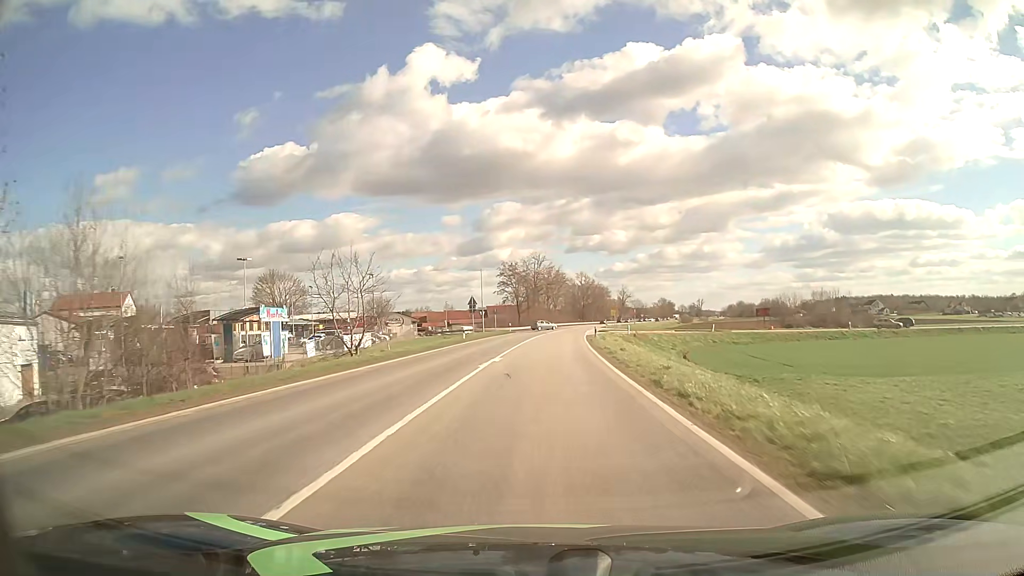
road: primary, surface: asphalt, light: Day
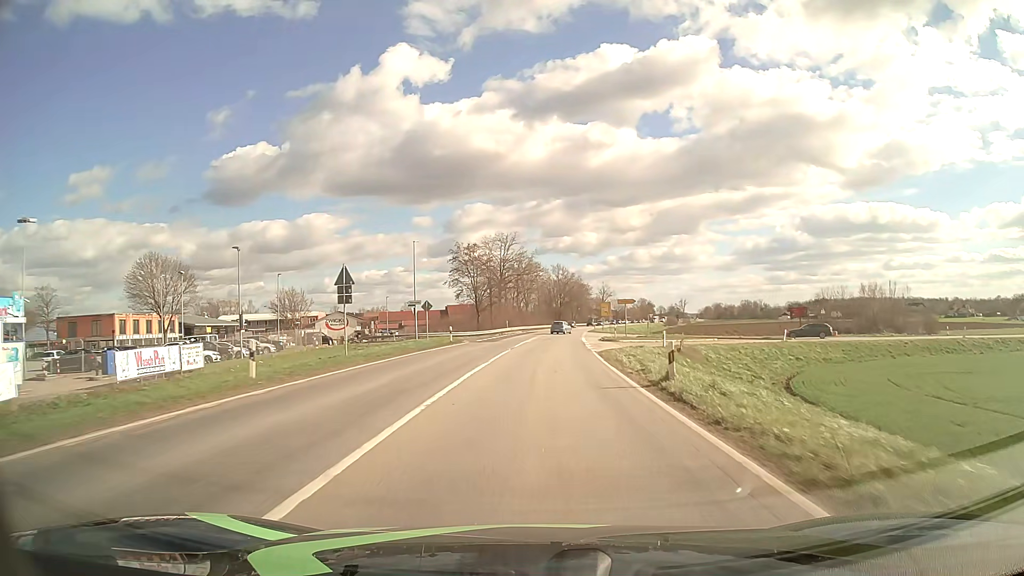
(+0.8, +32.3) m; +3°
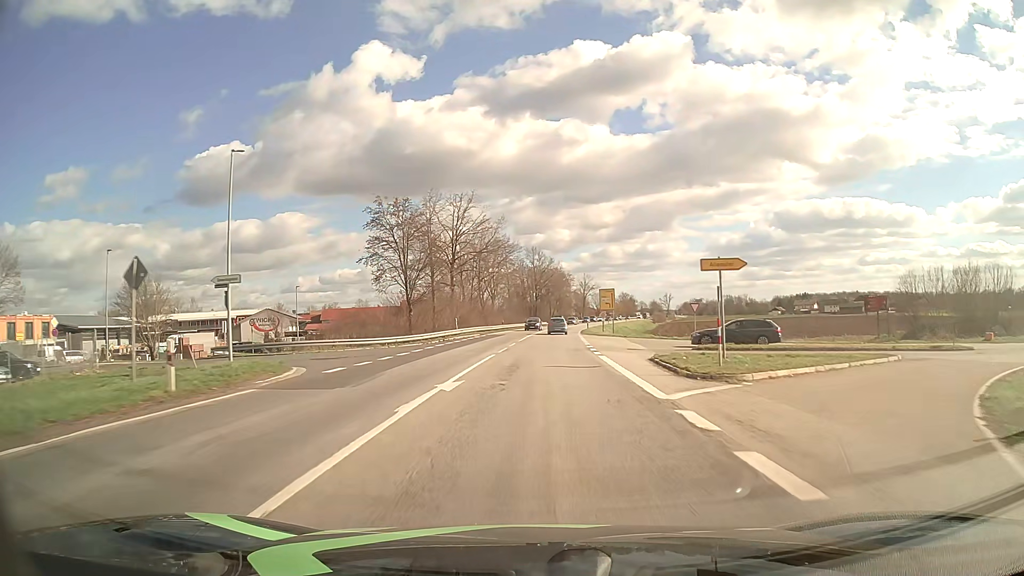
(+0.7, +32.2) m; +2°
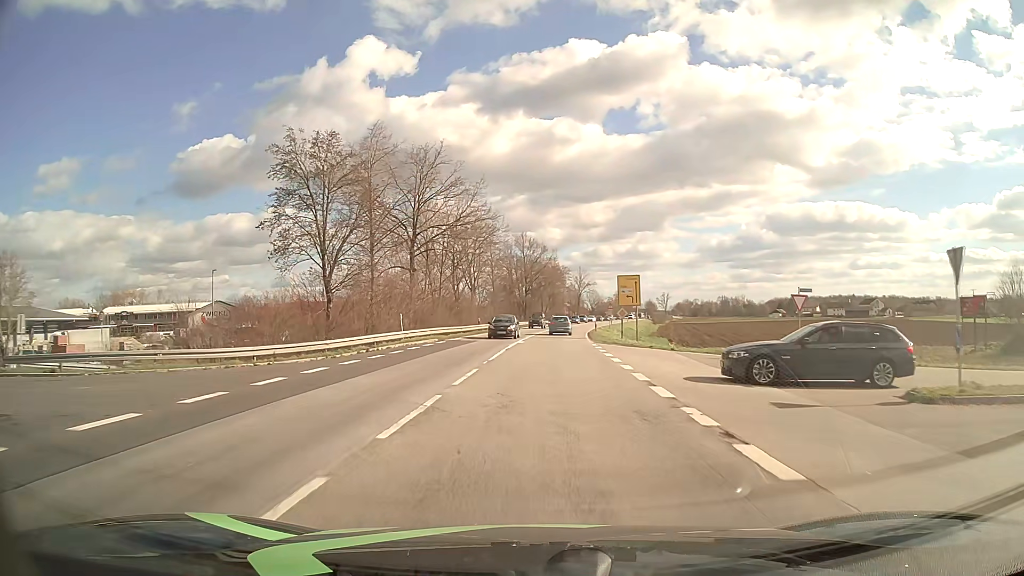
(+0.1, +19.9) m; +1°
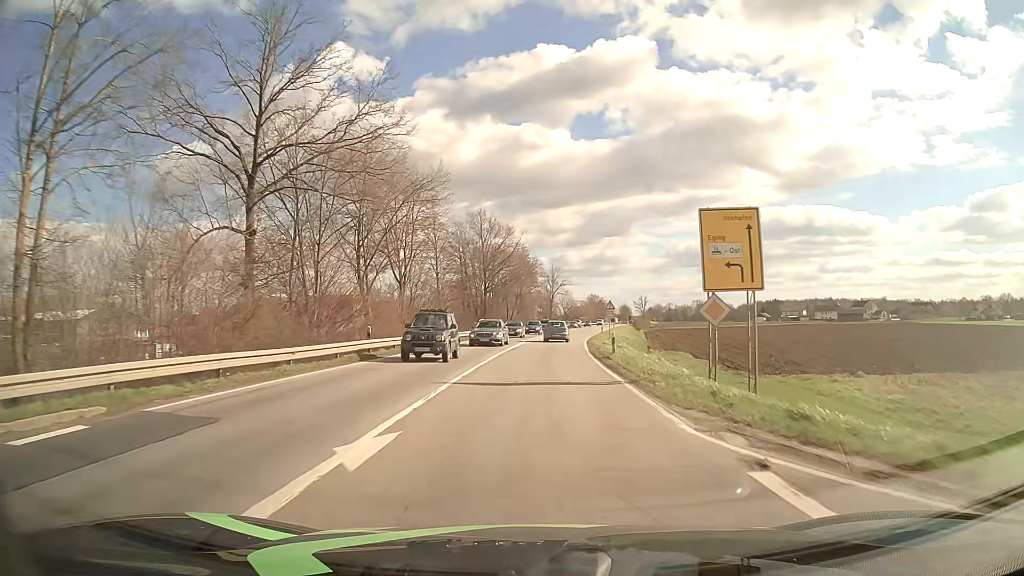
(+0.6, +28.3) m; +3°
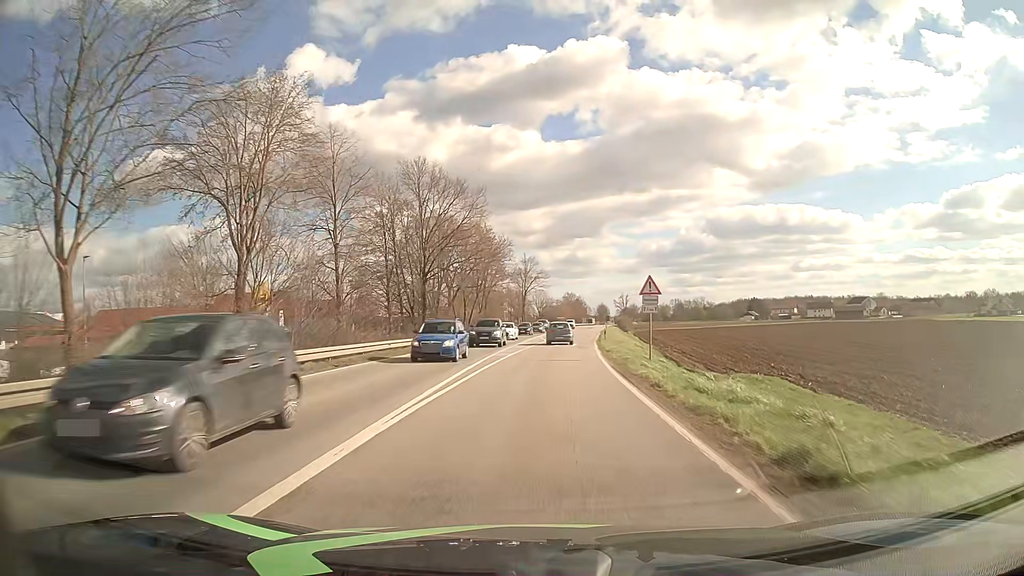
(+0.6, +28.1) m; +3°
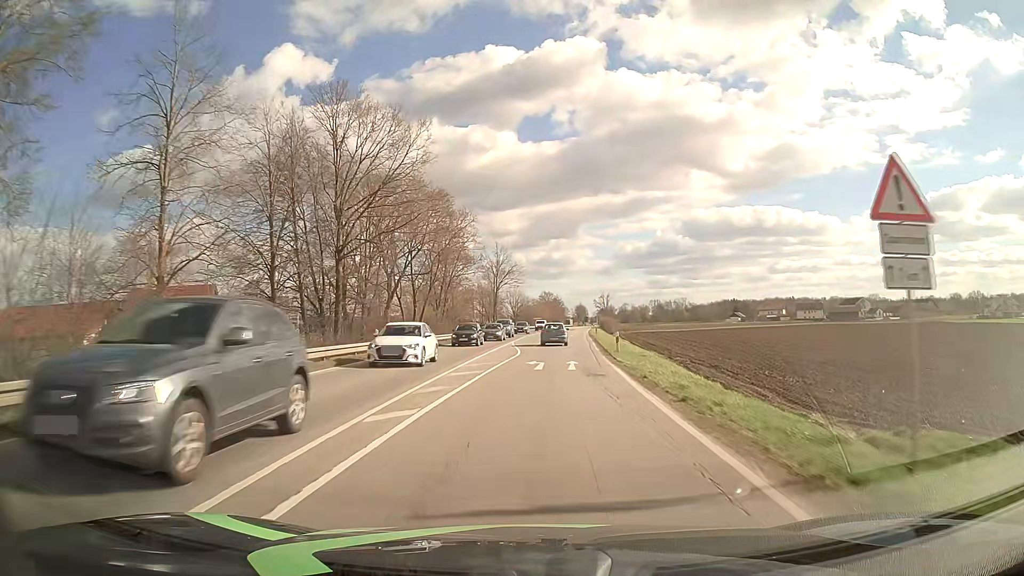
(+0.2, +19.1) m; +2°
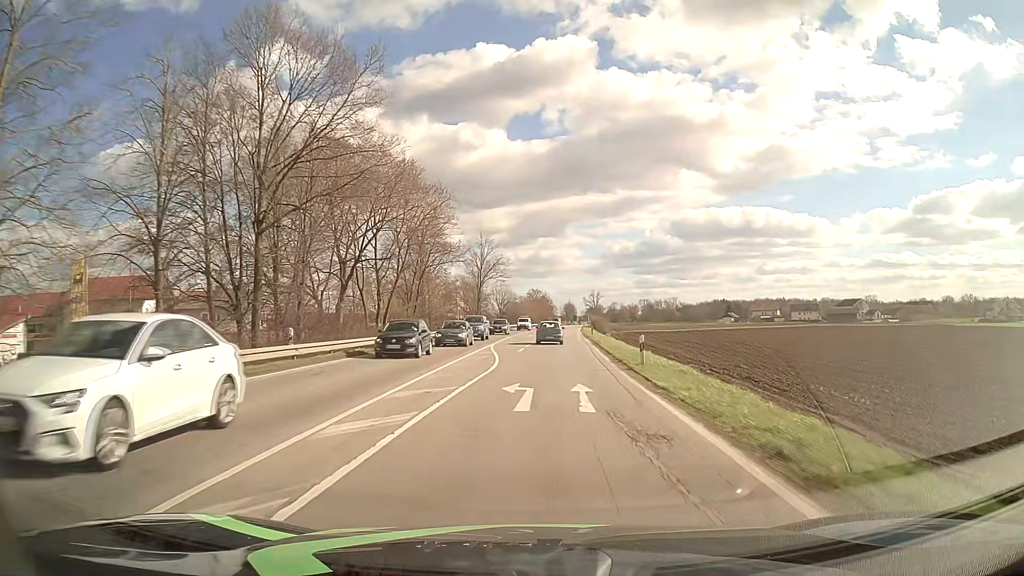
(+0.1, +9.8) m; +1°
(0, +10) (0, +20) (+1, +30) (+1, +40) (+2, +50) (+2, +60) (+3, +70) (+4, +80) (+4, +90) (+5, +100) m
